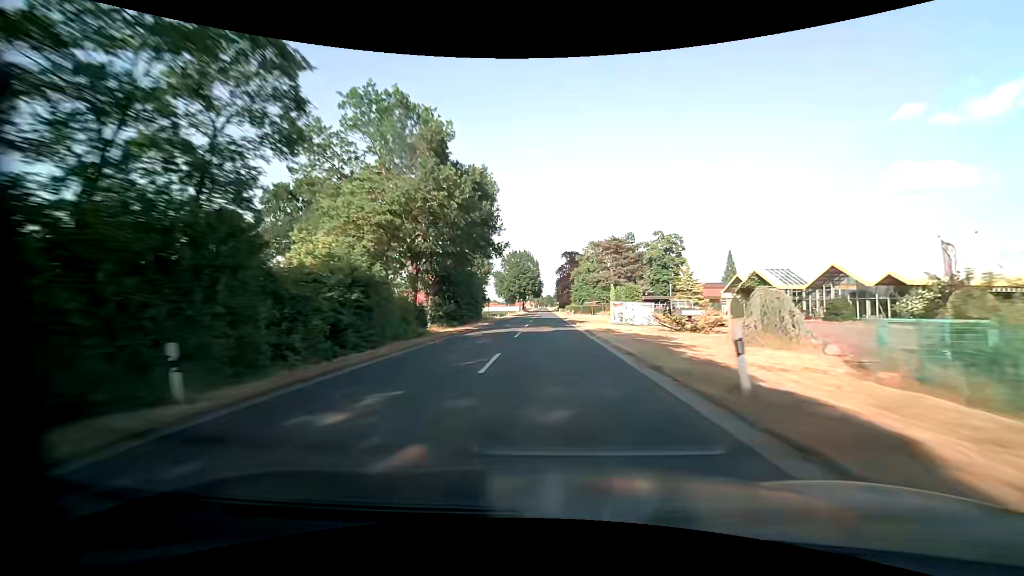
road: secondary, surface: asphalt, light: Day
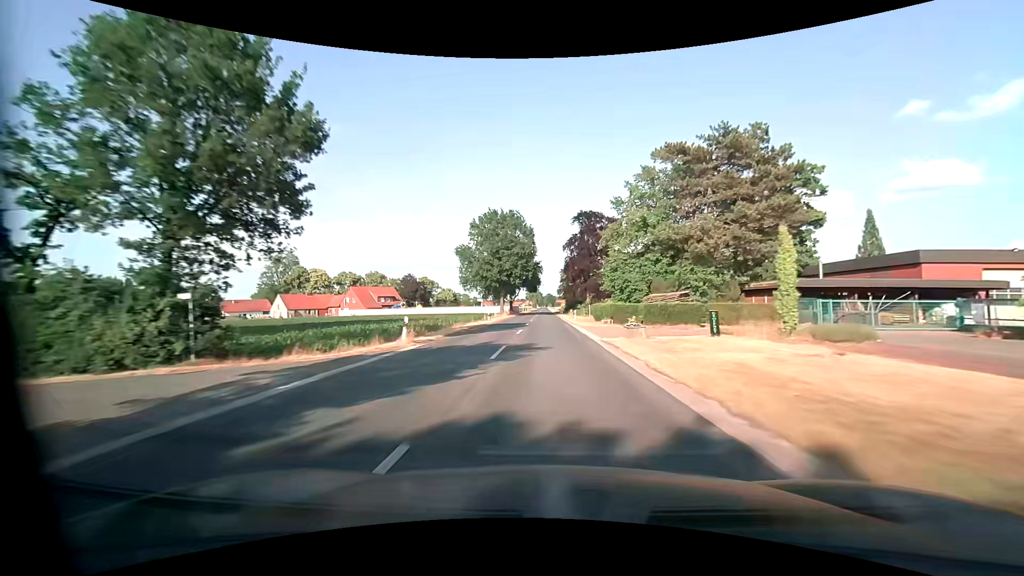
(0.0, +57.2) m; 0°
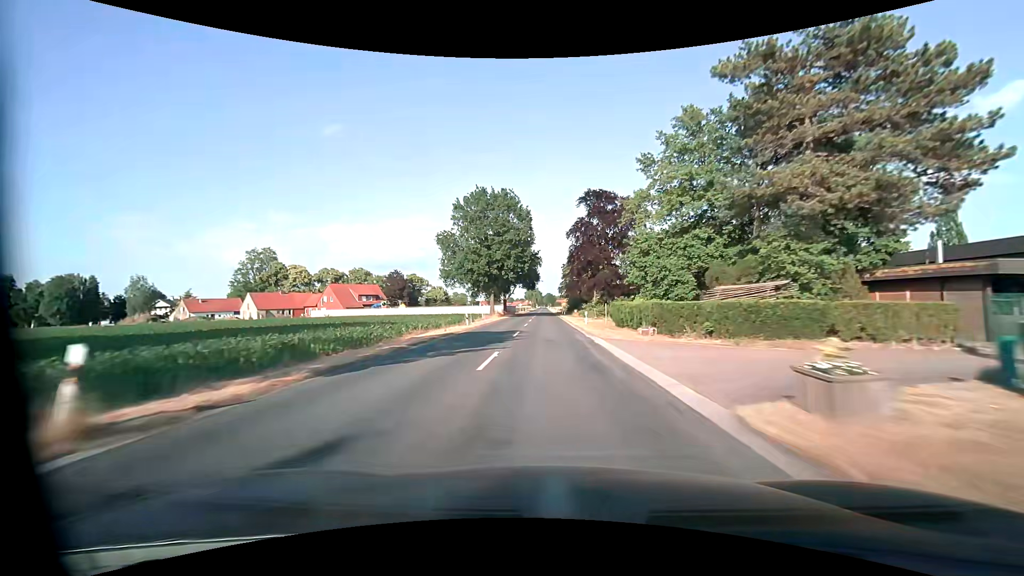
(0.0, +14.4) m; 0°
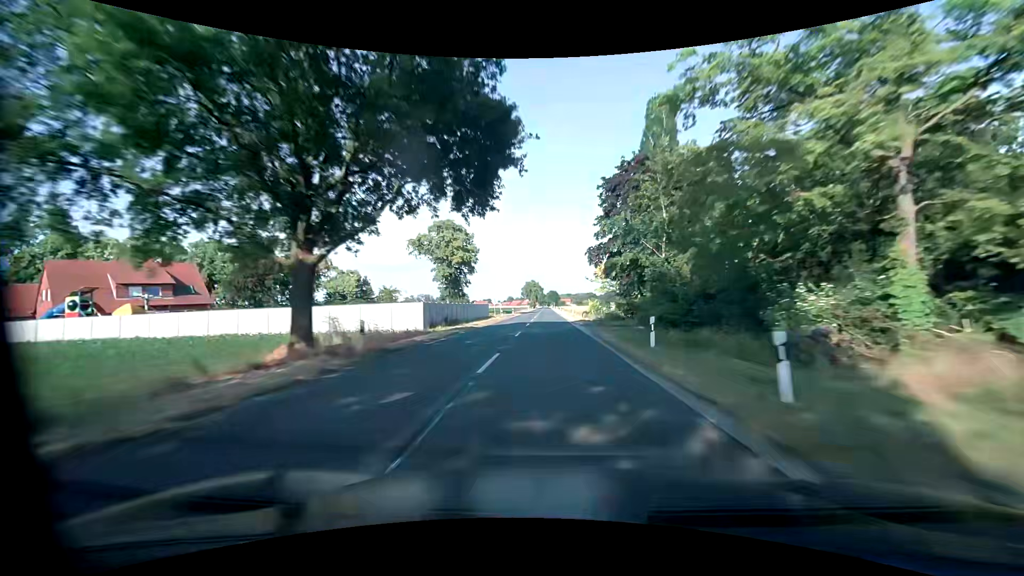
(-0.1, +72.9) m; 0°
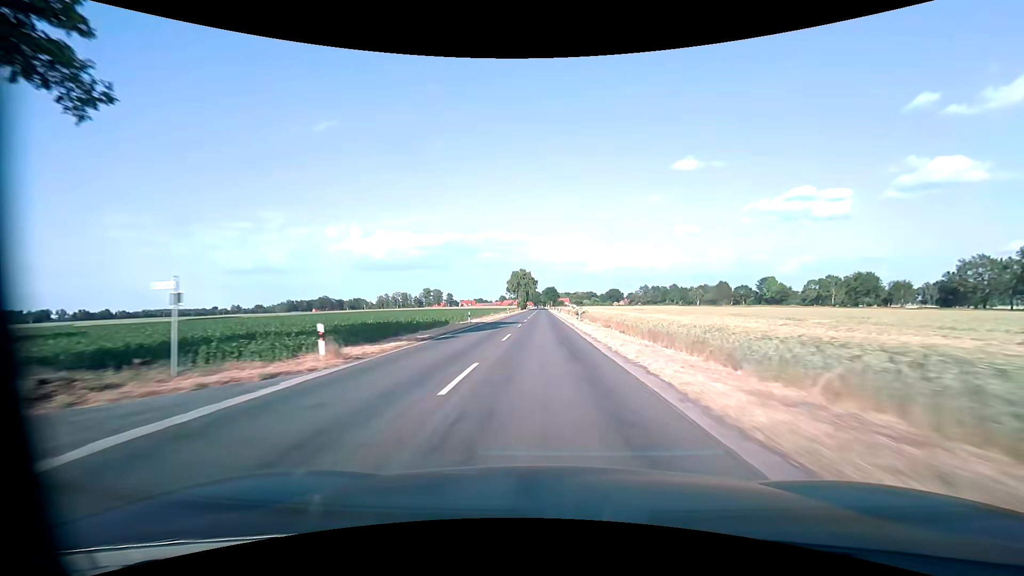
(-0.2, +74.5) m; 0°
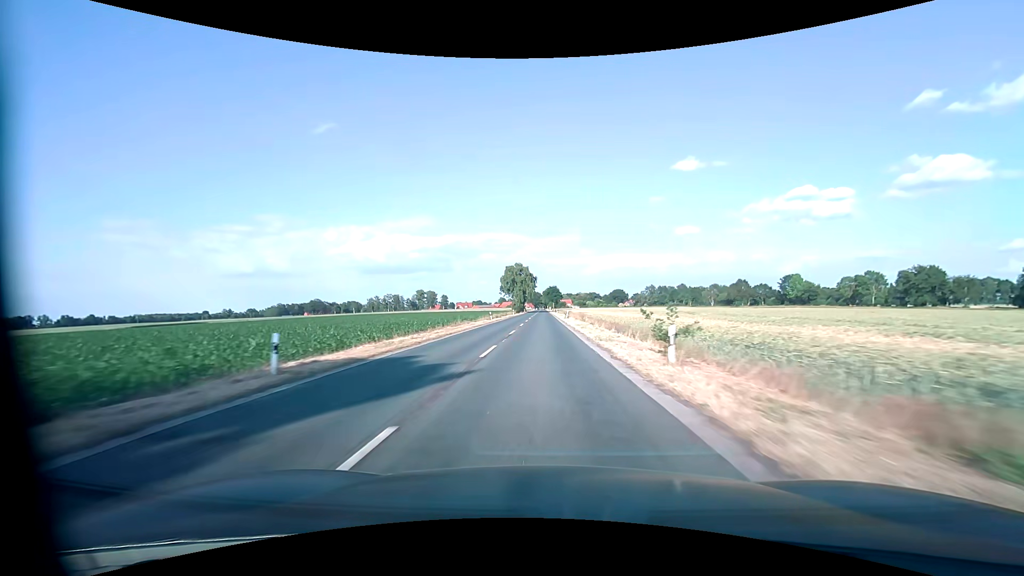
(+0.1, +30.0) m; 0°
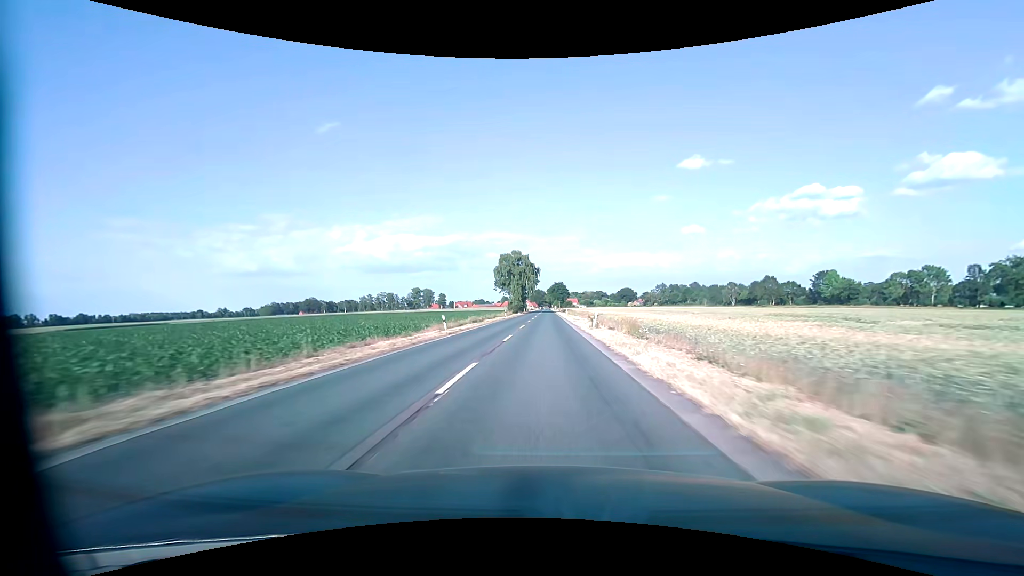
(-0.2, +29.9) m; -1°
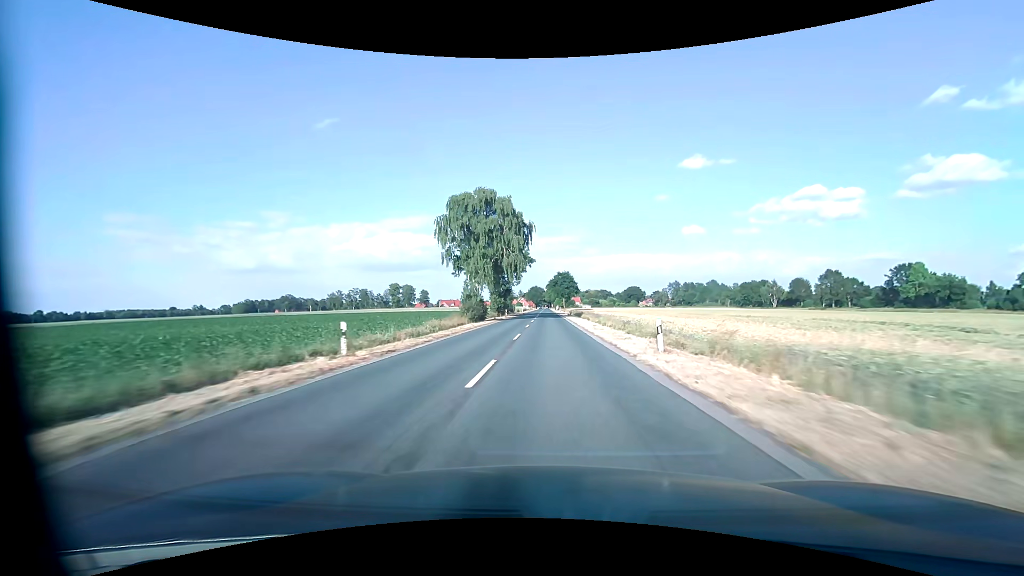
(-0.1, +59.5) m; 0°
(0, +10) (0, +20) (0, +30) (0, +40) (0, +50) (0, +60) (+1, +70) (+1, +80) (+1, +90) (+1, +100) m
